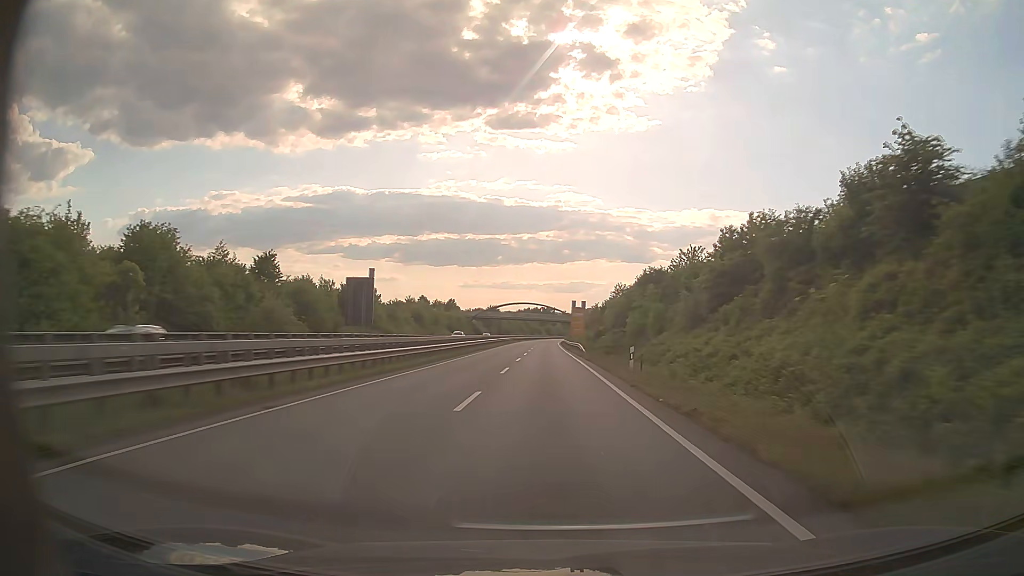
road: trunk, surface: asphalt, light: Day
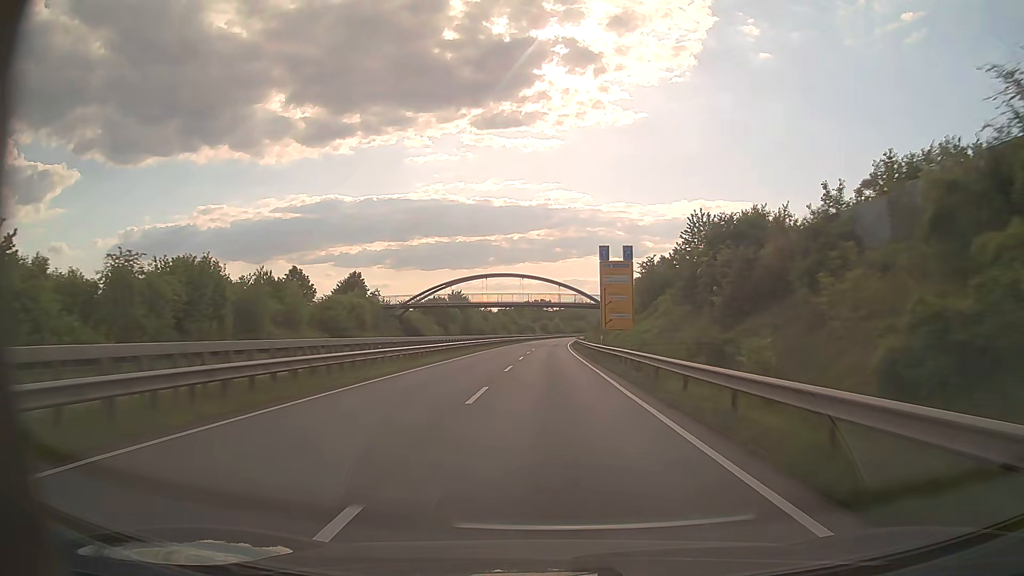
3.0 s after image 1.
(0.0, +81.2) m; +1°
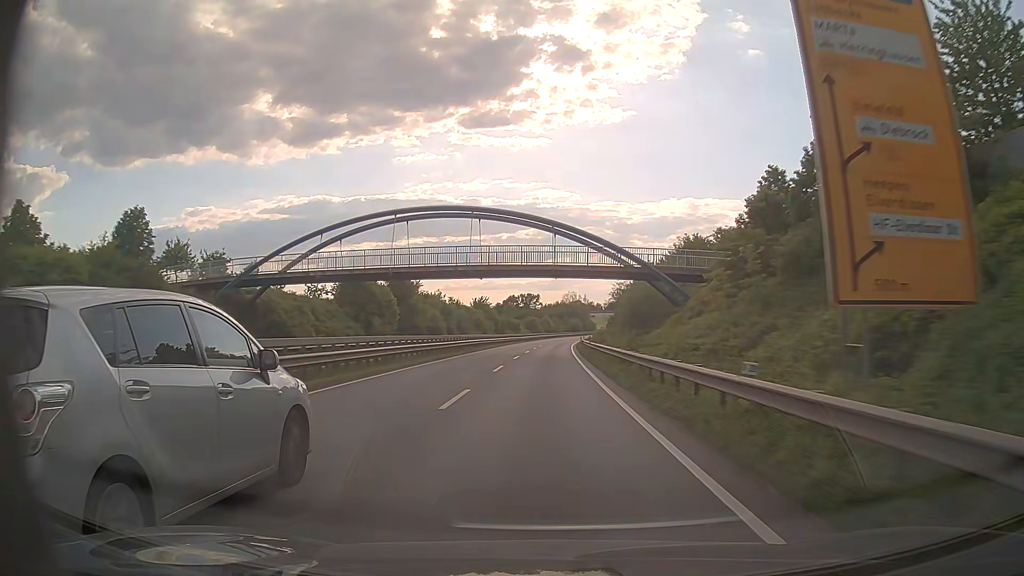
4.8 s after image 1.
(+0.3, +47.9) m; +1°
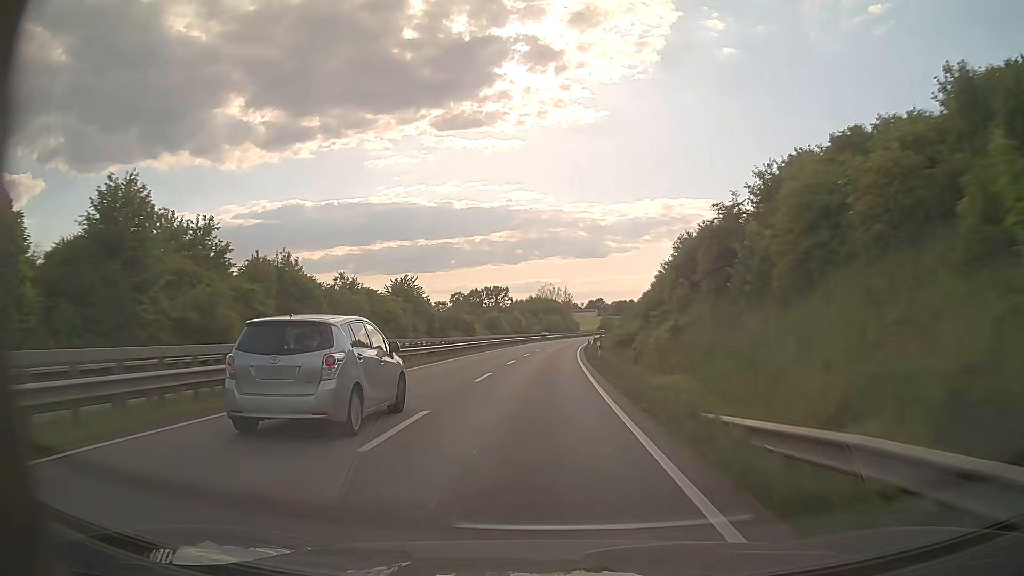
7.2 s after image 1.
(+0.8, +63.0) m; +2°
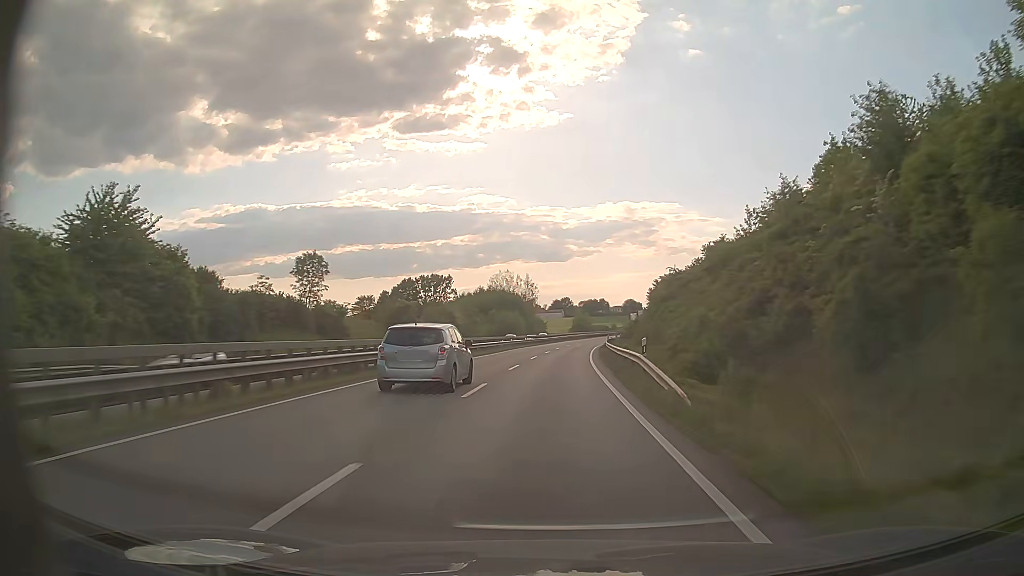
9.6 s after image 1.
(+1.4, +63.5) m; +3°
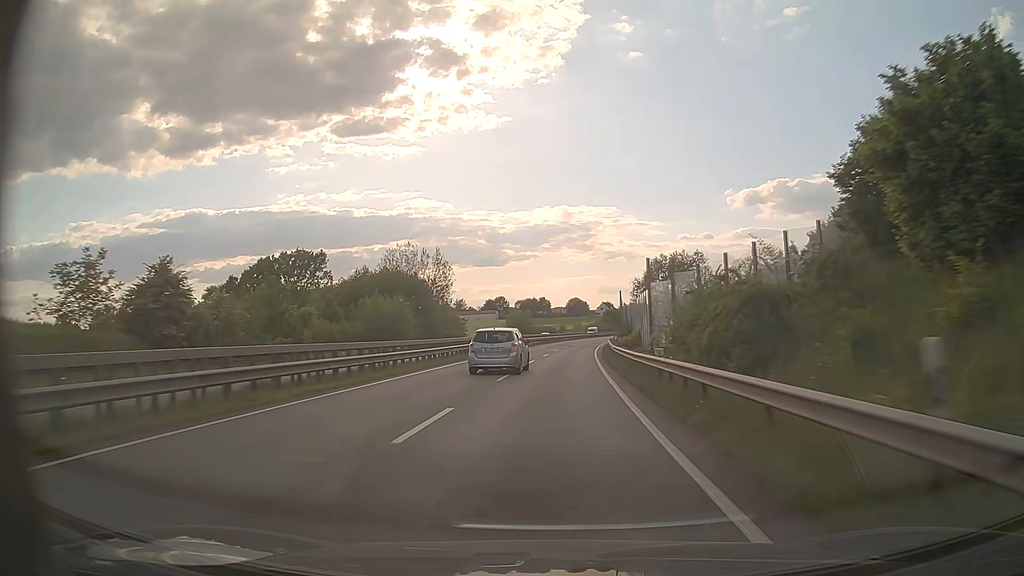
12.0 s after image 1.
(+3.0, +64.8) m; +5°
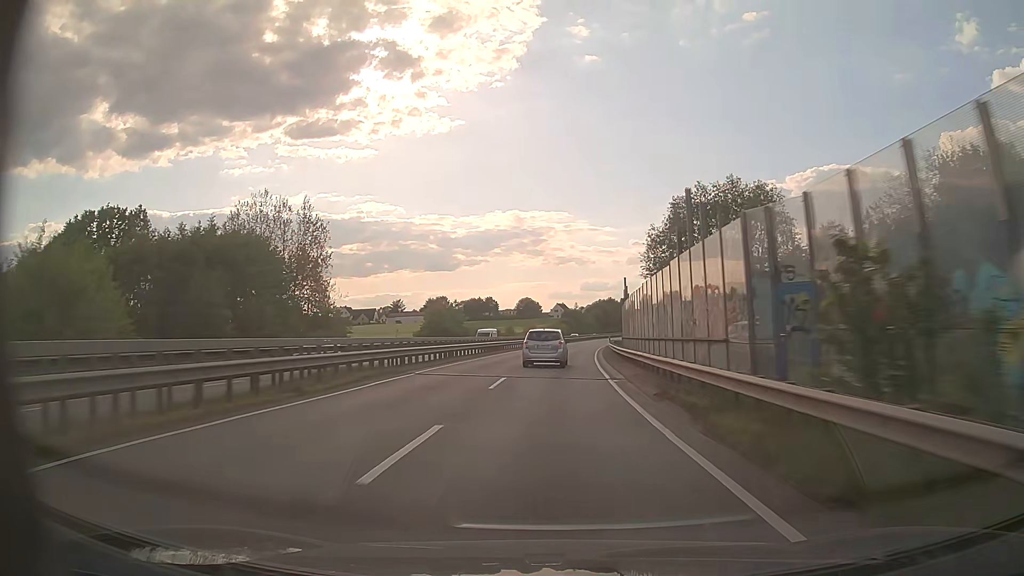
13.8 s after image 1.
(+1.8, +49.2) m; +4°
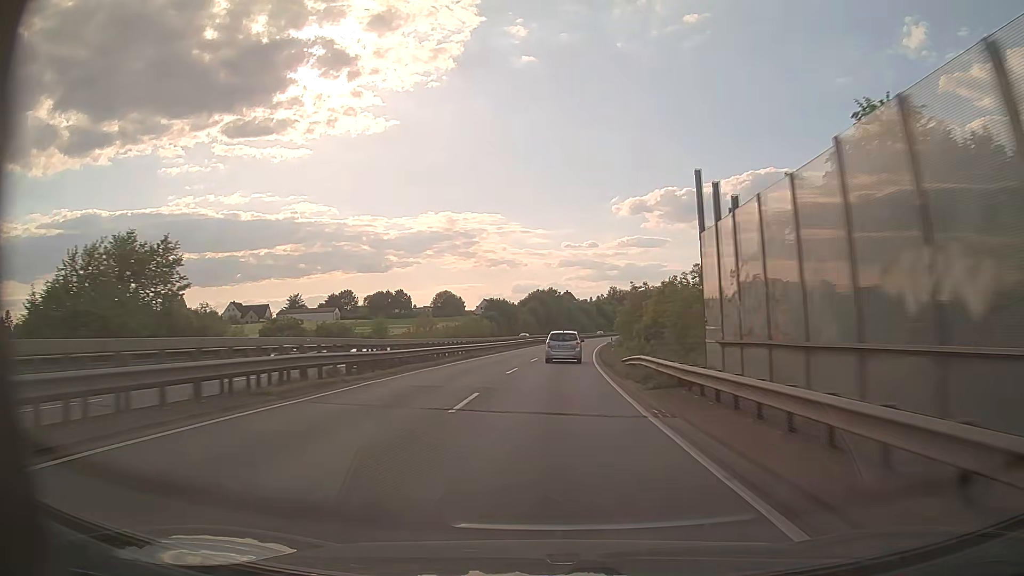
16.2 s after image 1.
(+3.2, +66.1) m; +6°
(0, +10) (0, +20) (+1, +30) (+1, +40) (+2, +50) (+2, +60) (+3, +70) (+4, +80) (+6, +90) (+7, +100) m
